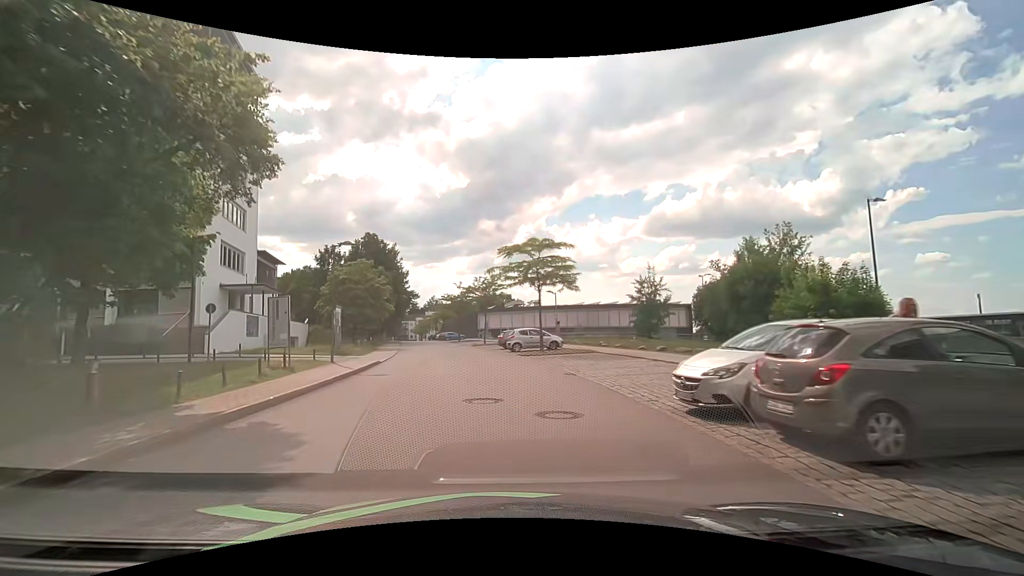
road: residential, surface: asphalt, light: Day
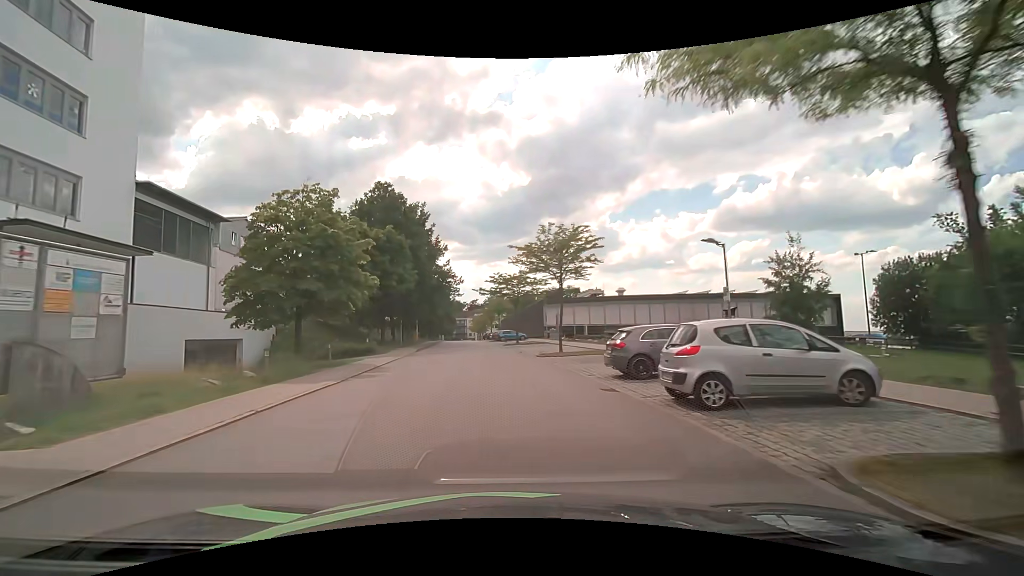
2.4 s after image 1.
(-1.4, +24.3) m; -7°
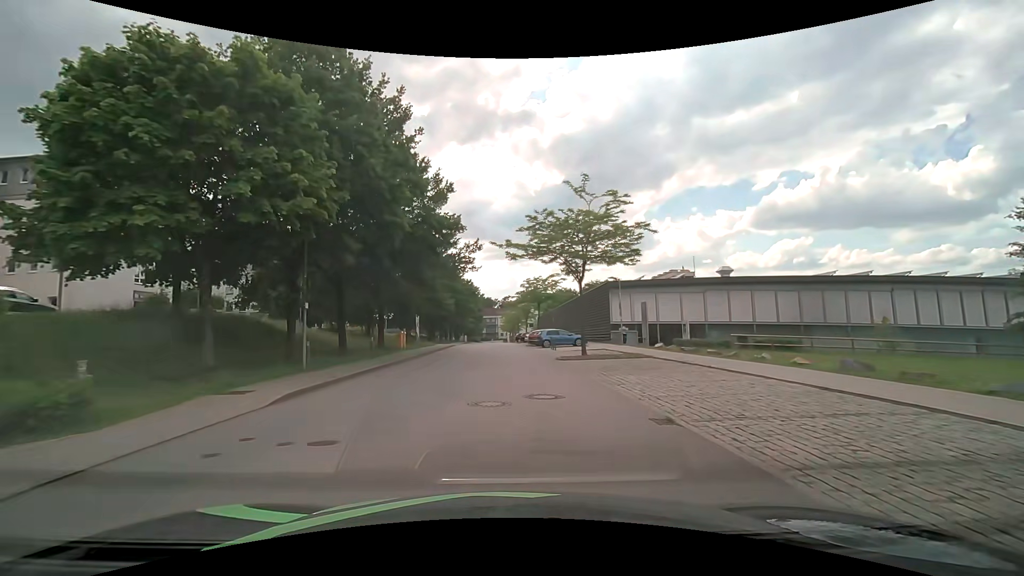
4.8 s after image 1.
(-0.8, +25.0) m; -3°
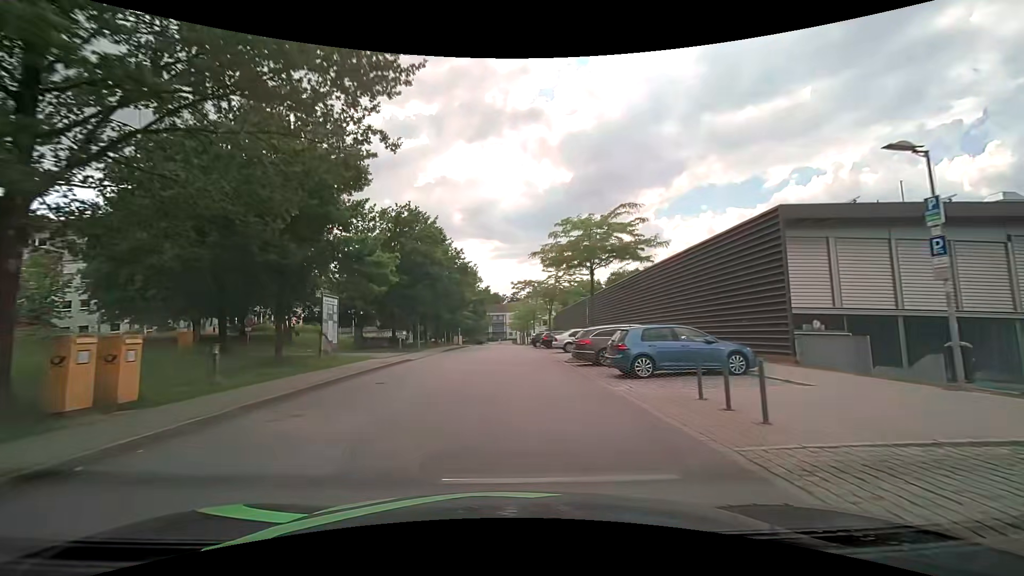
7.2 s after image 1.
(-0.3, +27.2) m; -2°
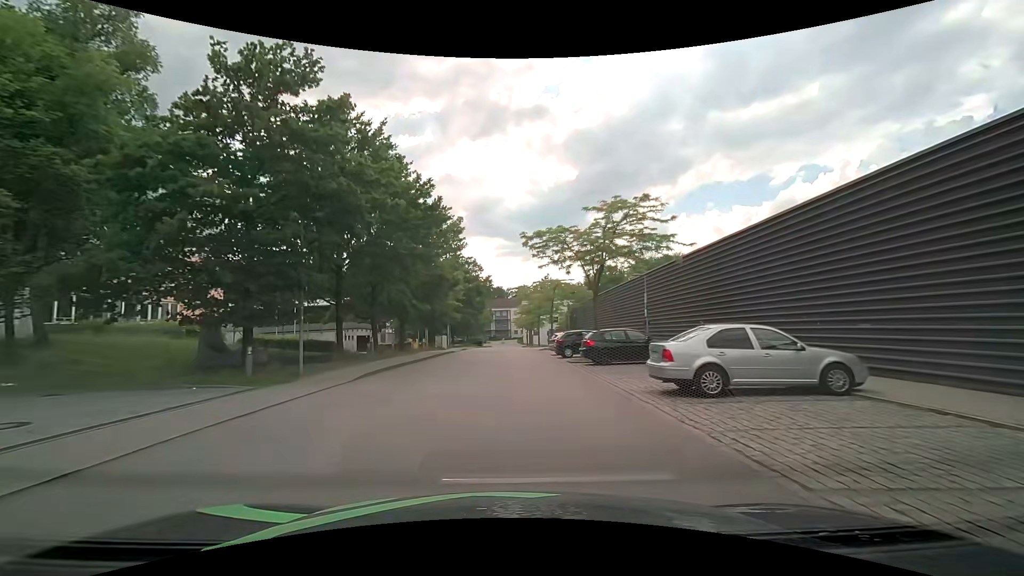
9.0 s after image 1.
(+0.2, +21.6) m; 0°
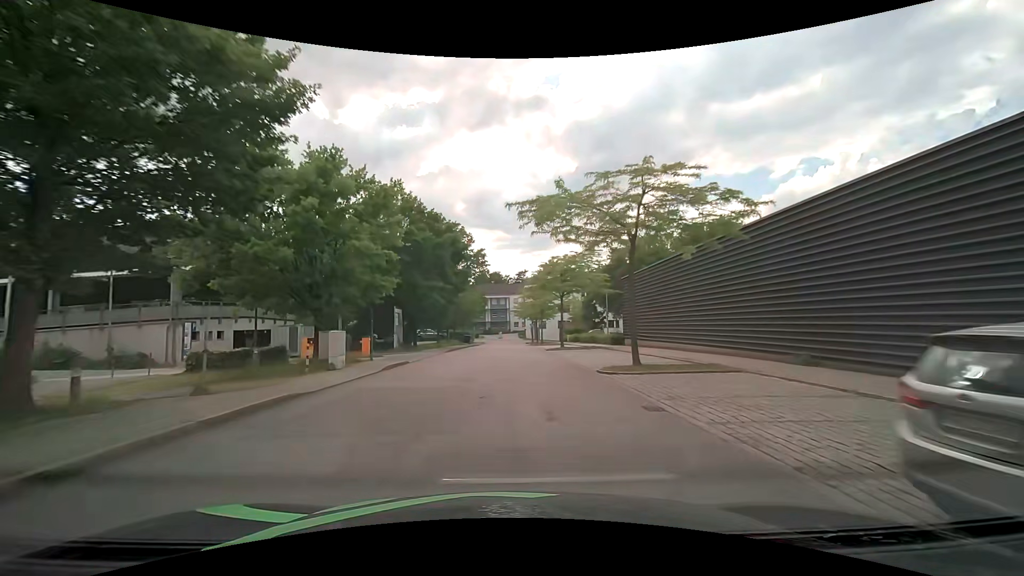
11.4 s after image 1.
(-0.1, +29.8) m; 0°
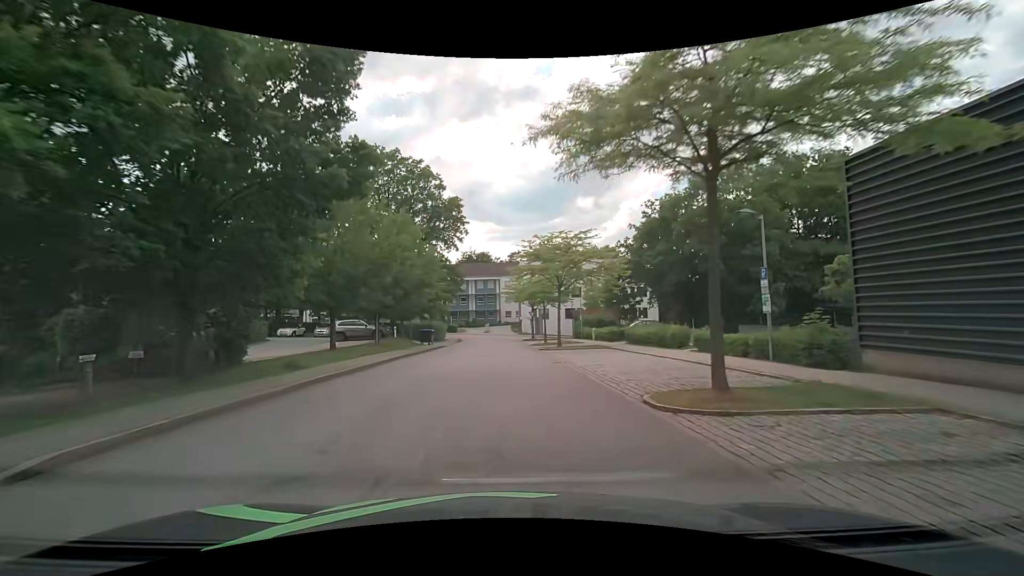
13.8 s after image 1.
(+0.5, +30.0) m; +1°
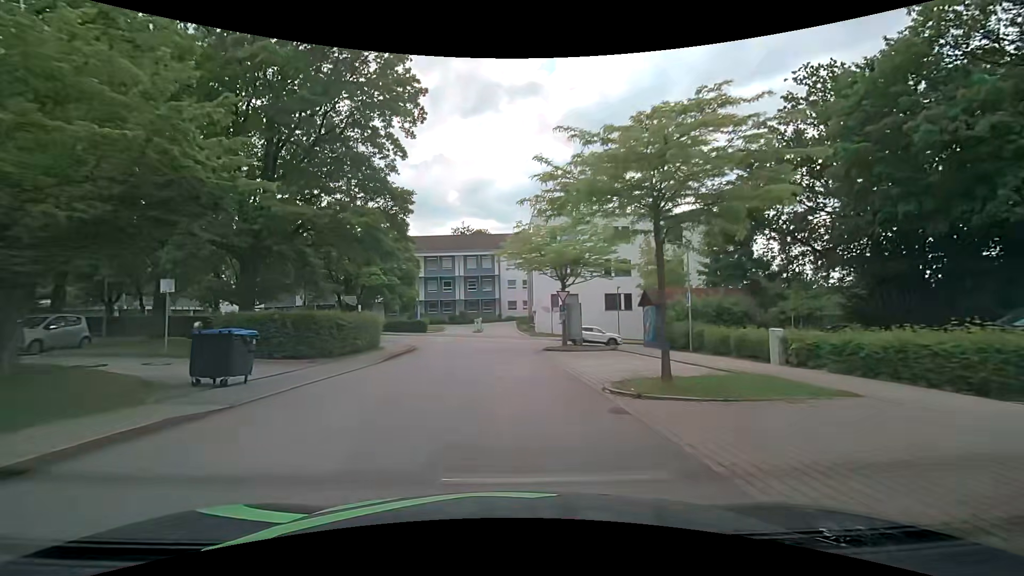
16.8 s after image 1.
(-0.1, +31.8) m; 0°
